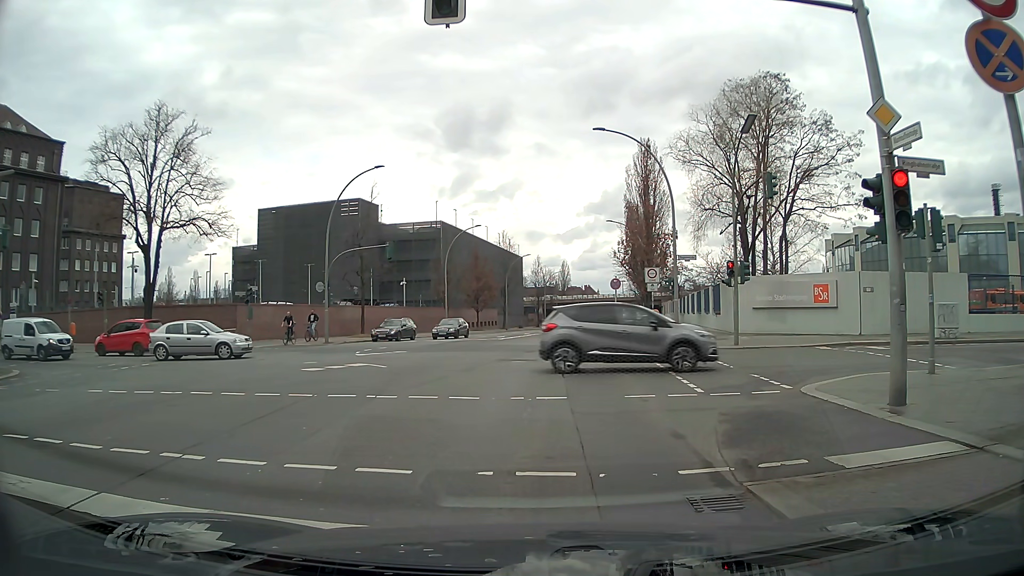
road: secondary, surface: asphalt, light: Day
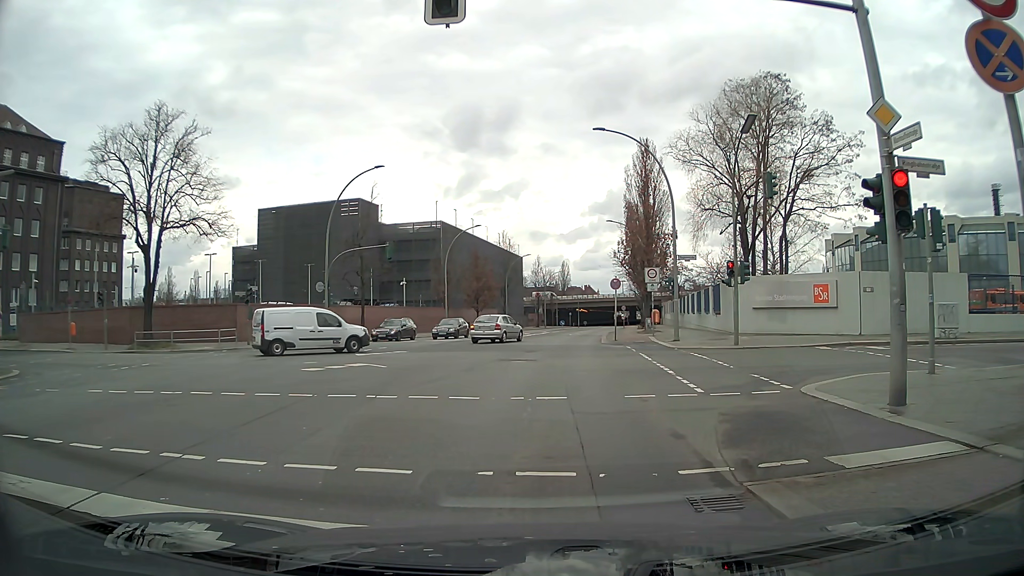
(0.0, 0.0) m; 0°
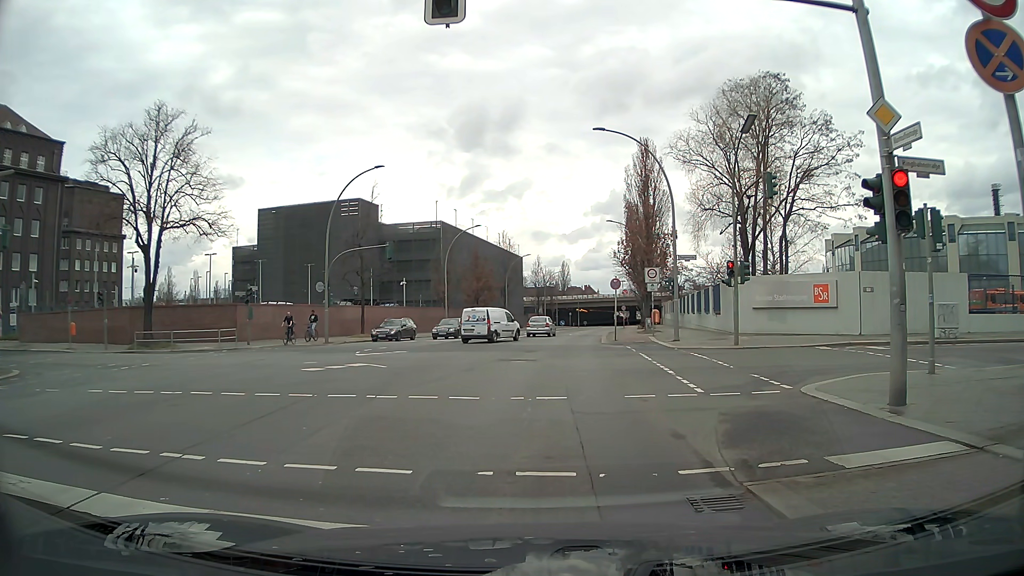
(0.0, 0.0) m; 0°
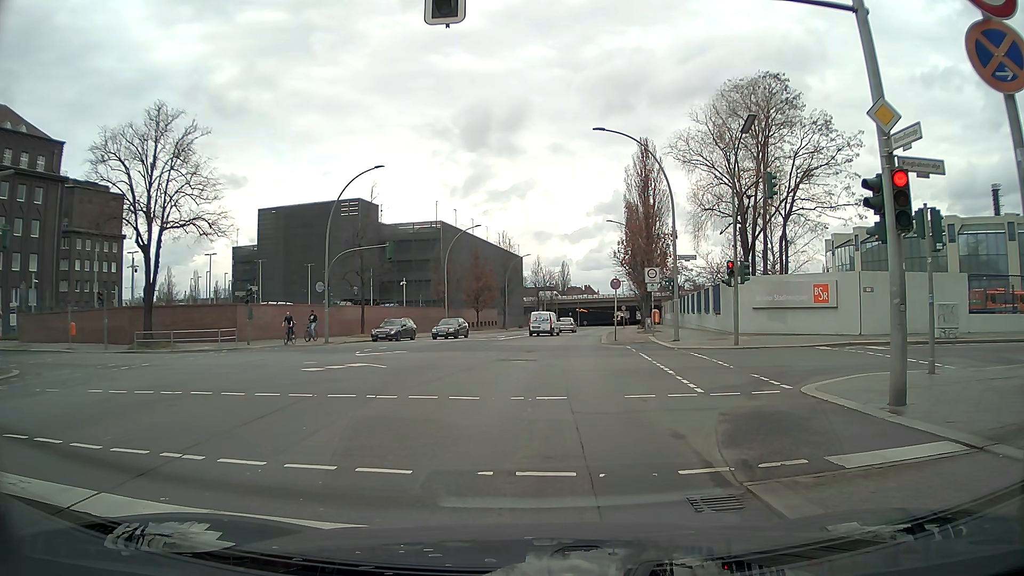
(0.0, 0.0) m; 0°
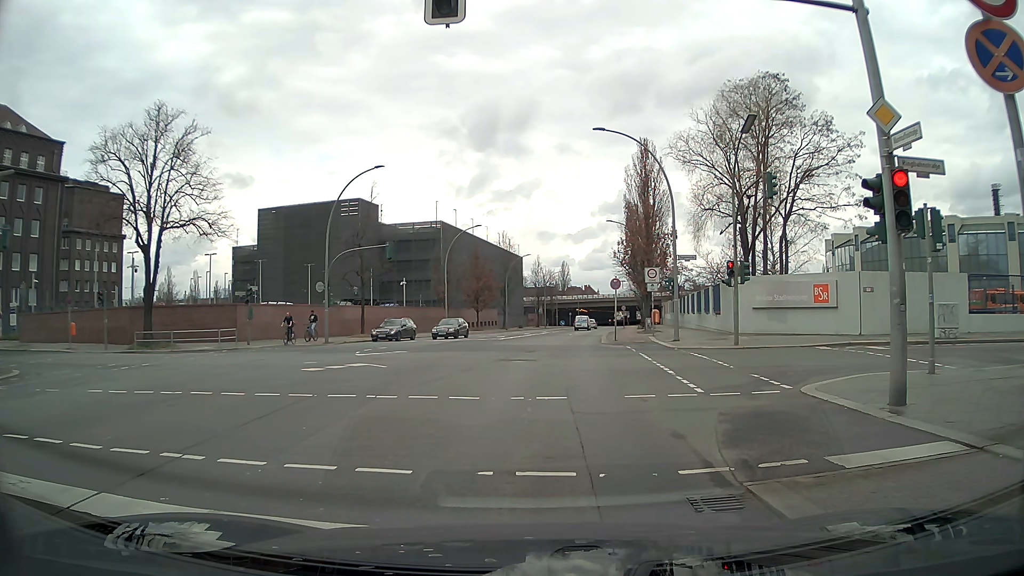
(0.0, 0.0) m; 0°
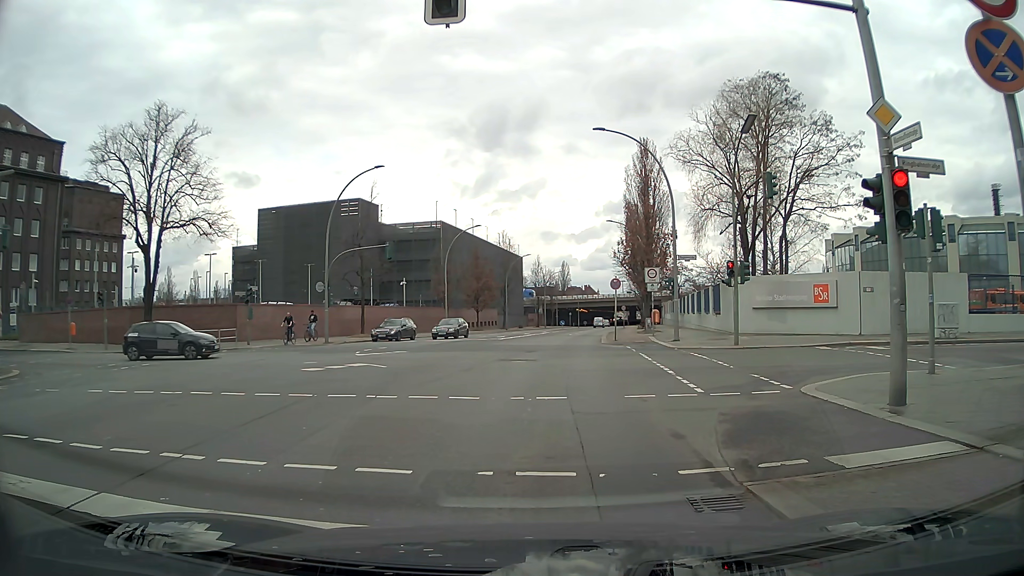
(0.0, 0.0) m; 0°
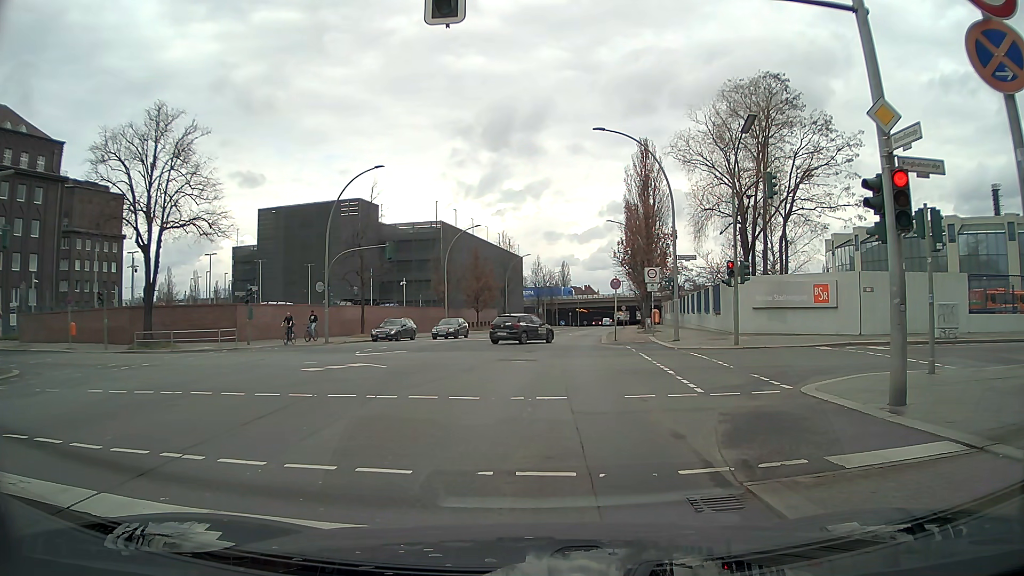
(0.0, 0.0) m; 0°
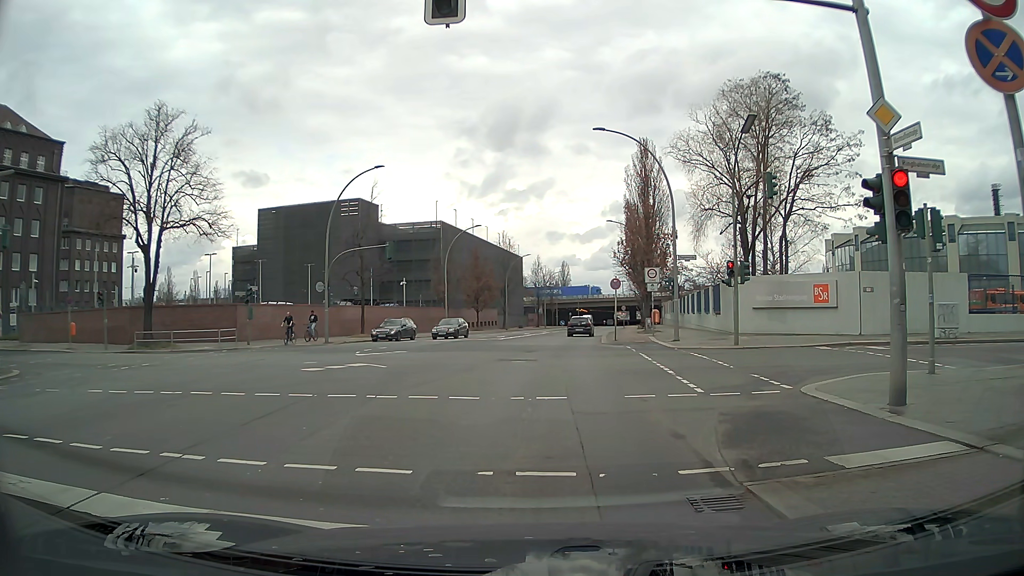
(0.0, 0.0) m; 0°
